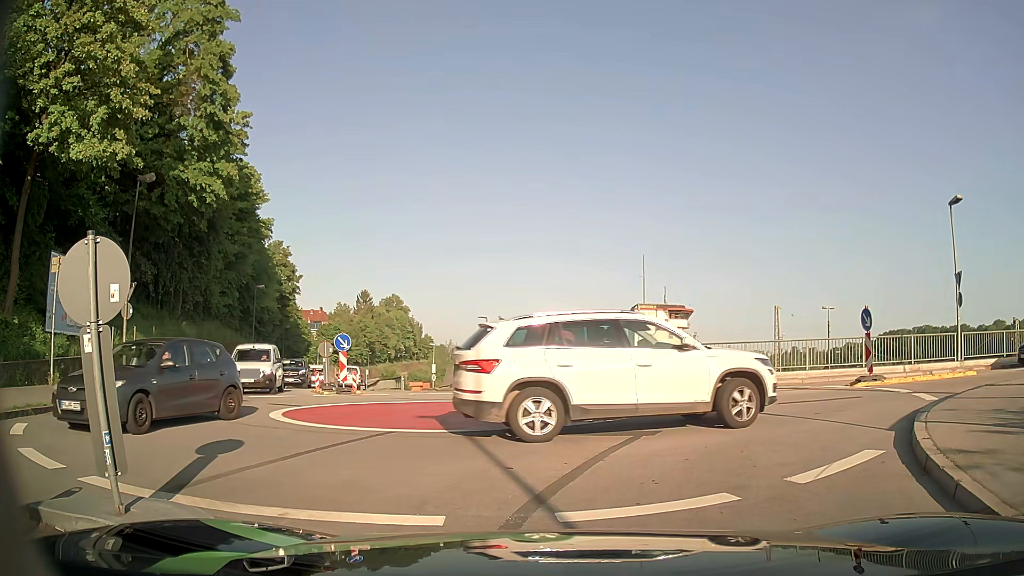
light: Day
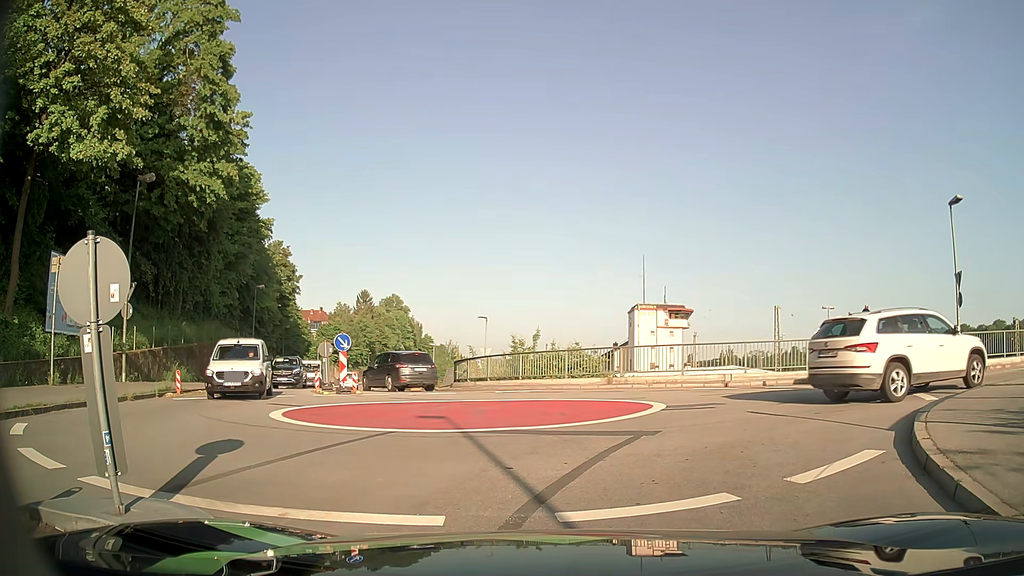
(0.0, 0.0) m; 0°
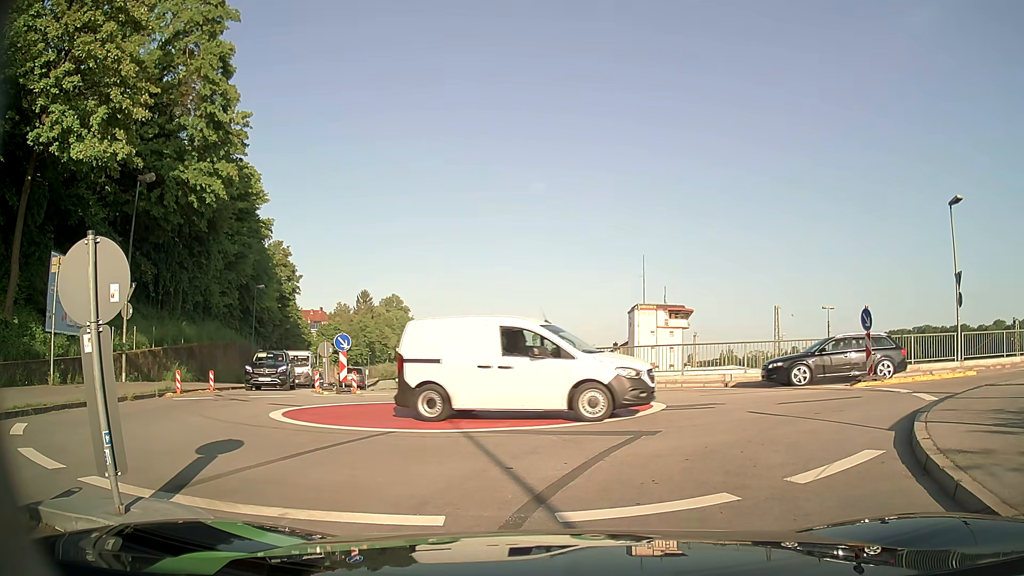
(0.0, 0.0) m; 0°
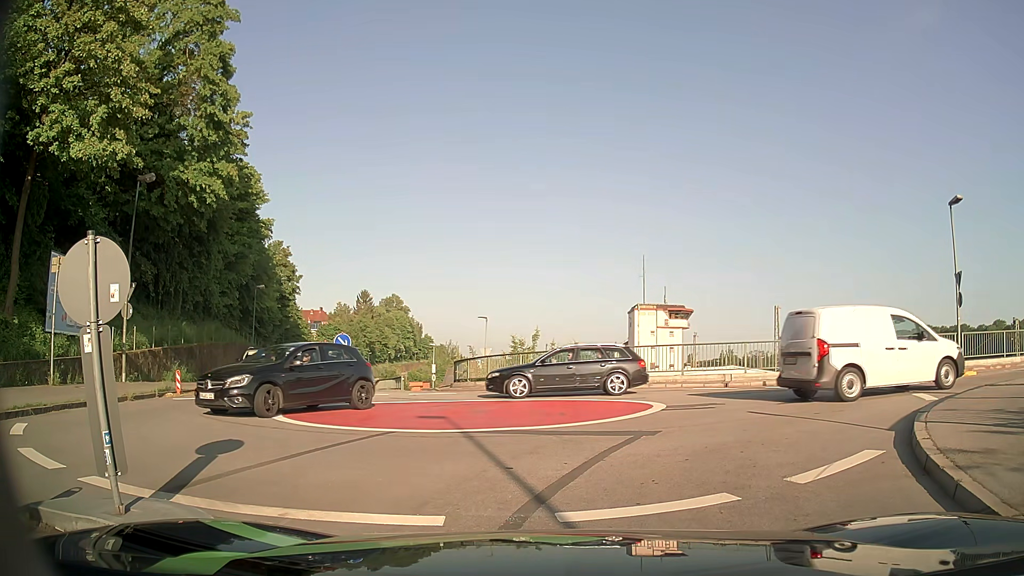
(0.0, 0.0) m; 0°
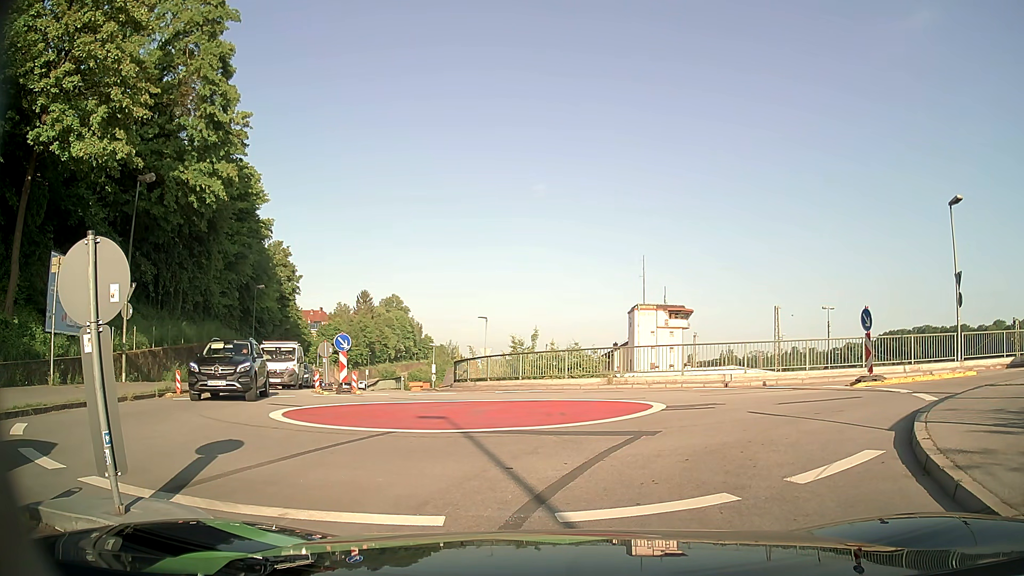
(0.0, 0.0) m; 0°
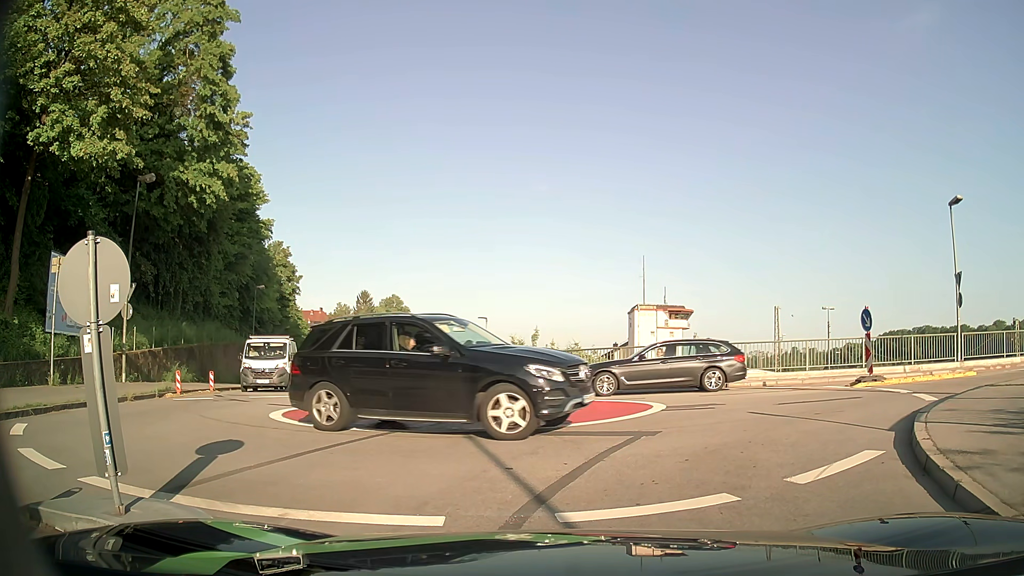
(0.0, 0.0) m; 0°
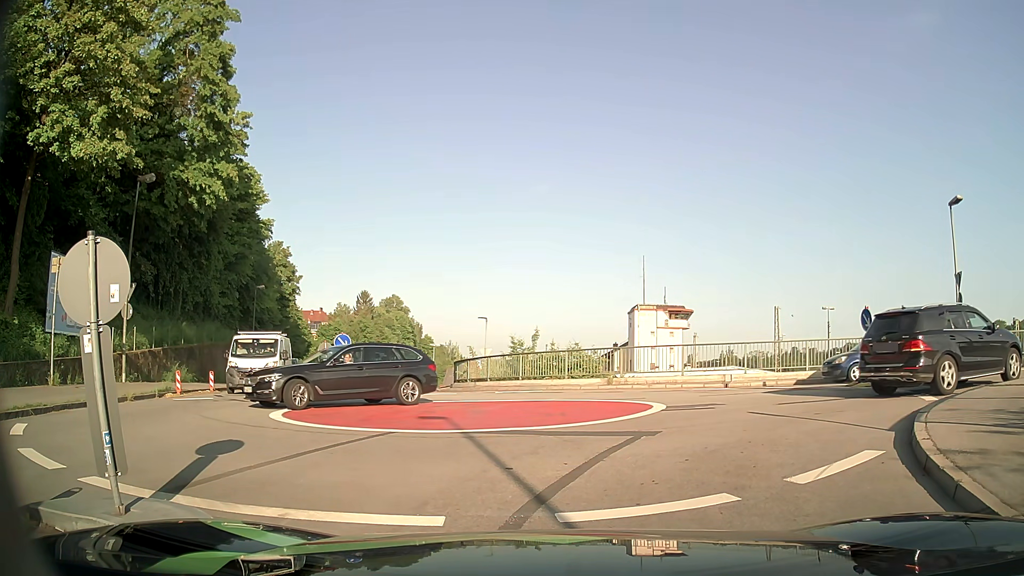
(0.0, 0.0) m; 0°
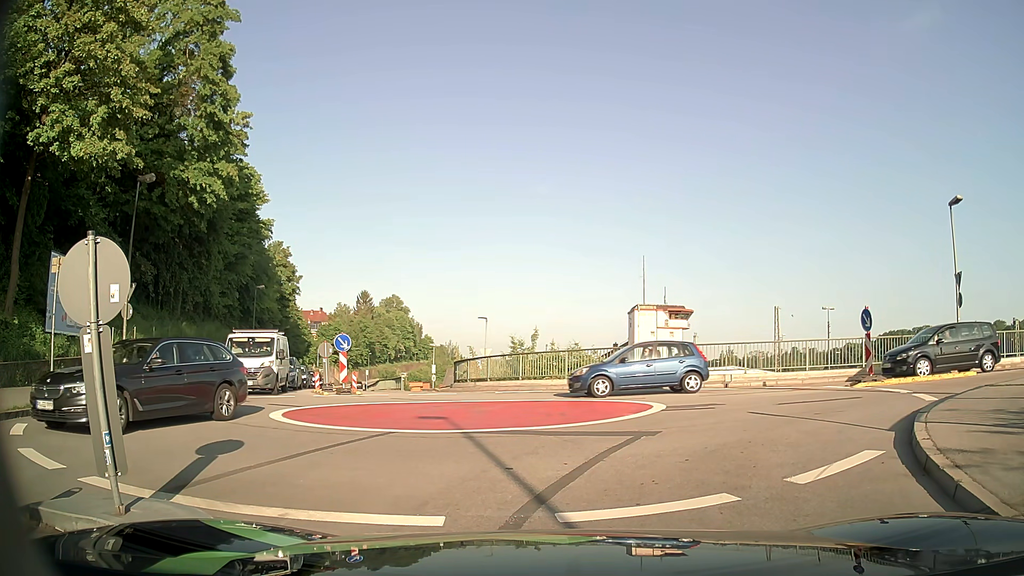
(0.0, 0.0) m; 0°
